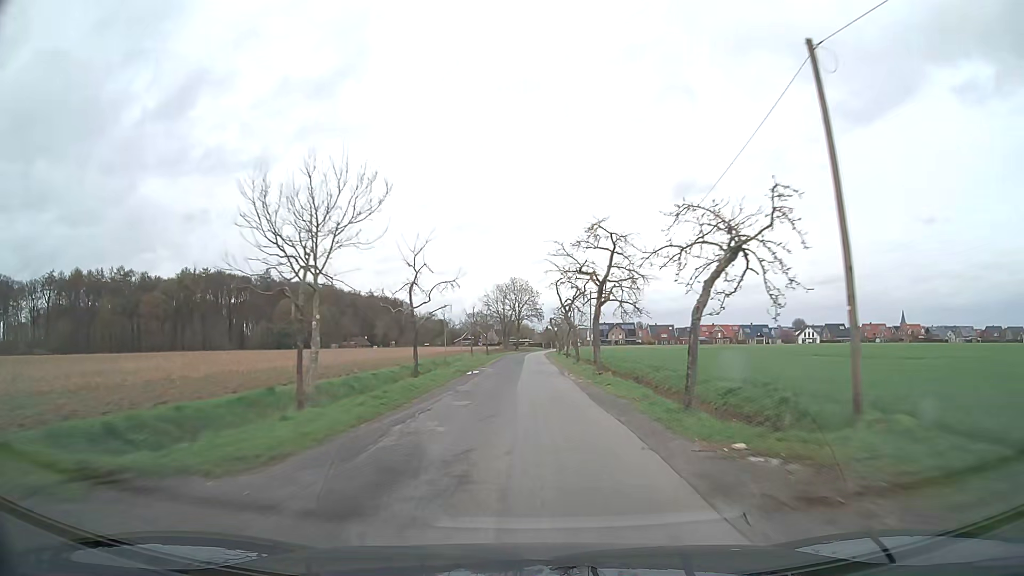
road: unclassified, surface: asphalt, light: Day
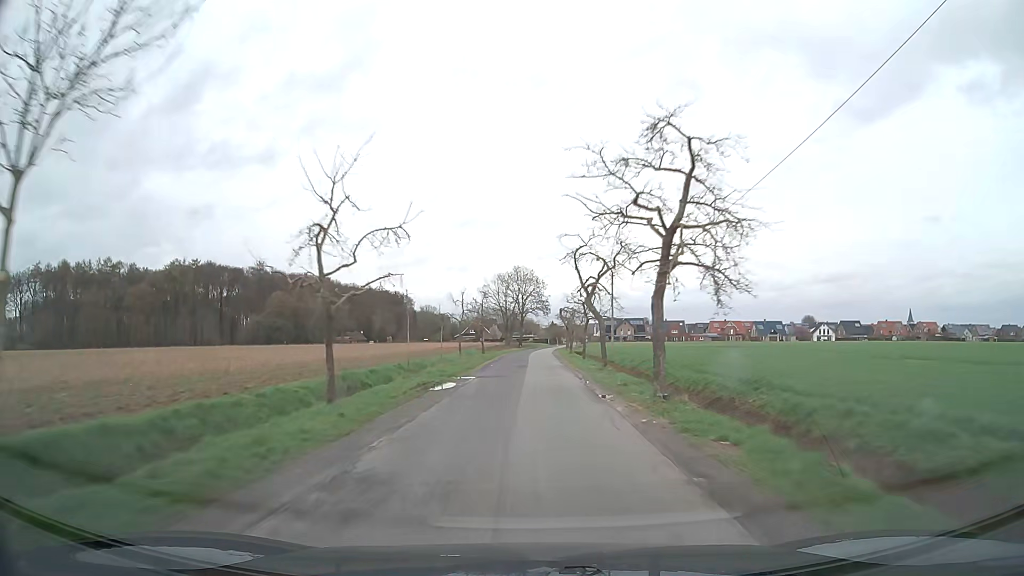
(0.0, +12.2) m; 0°
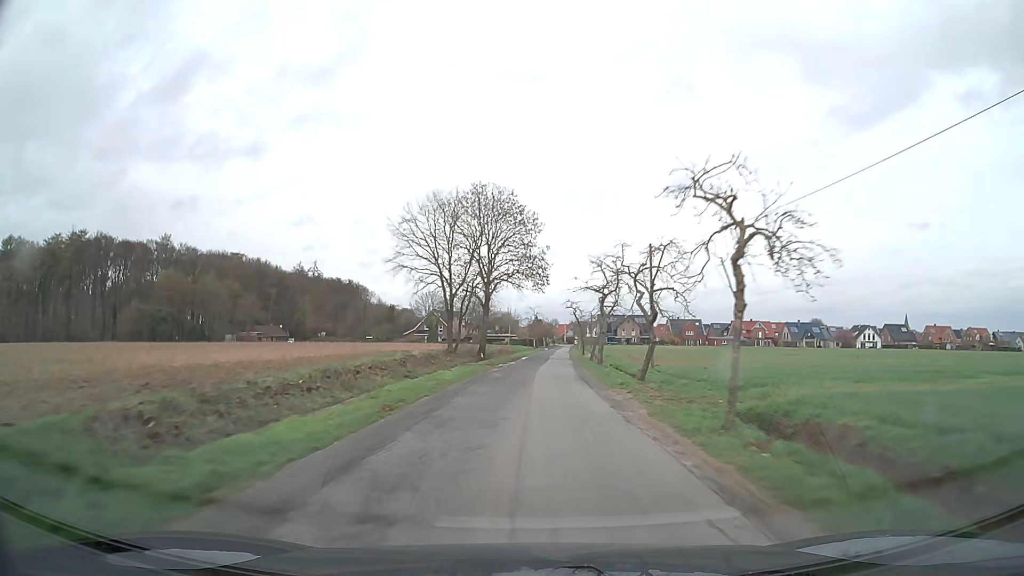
(+0.3, +60.1) m; +2°
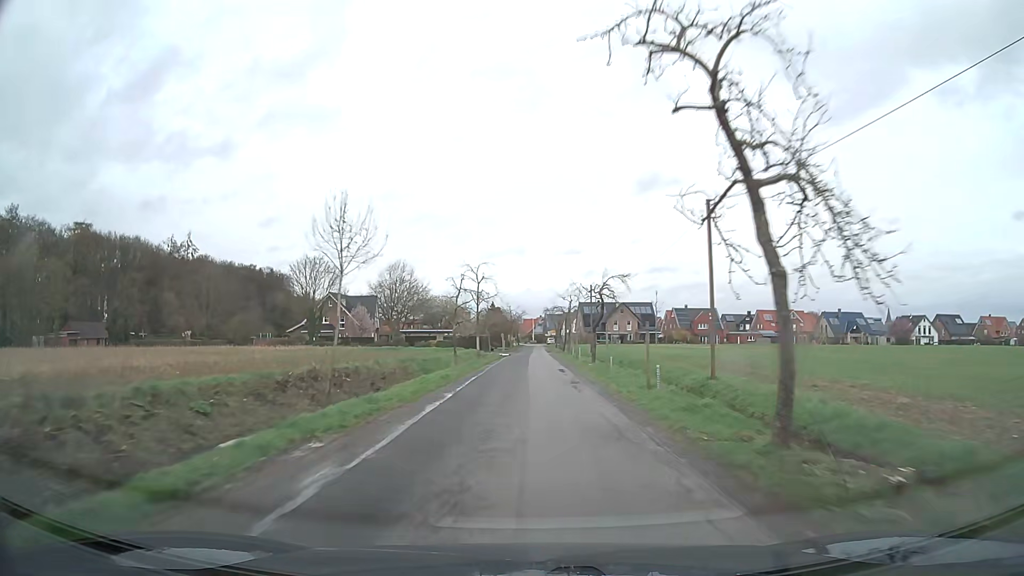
(+2.1, +59.7) m; +3°
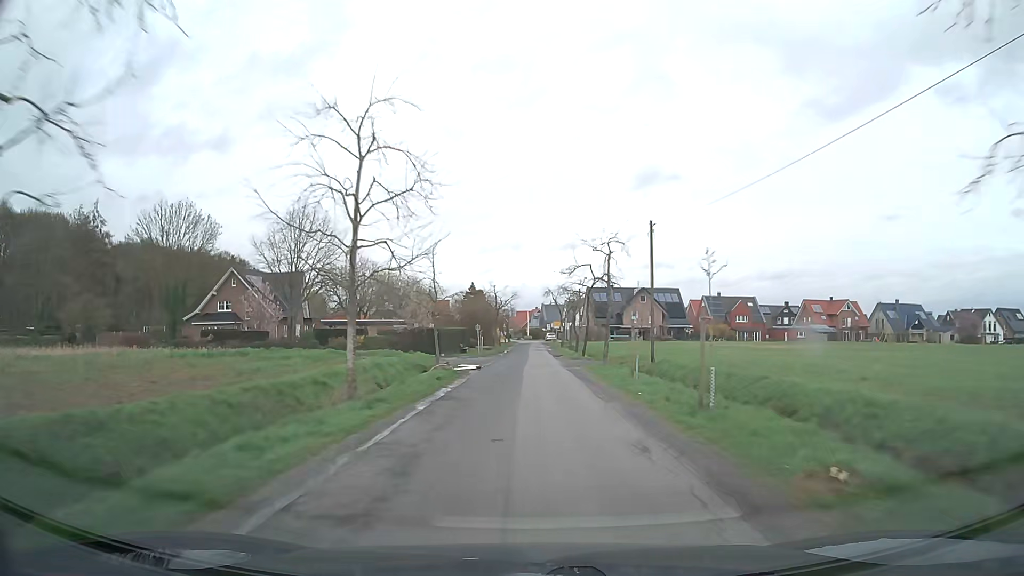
(+0.2, +34.4) m; +1°
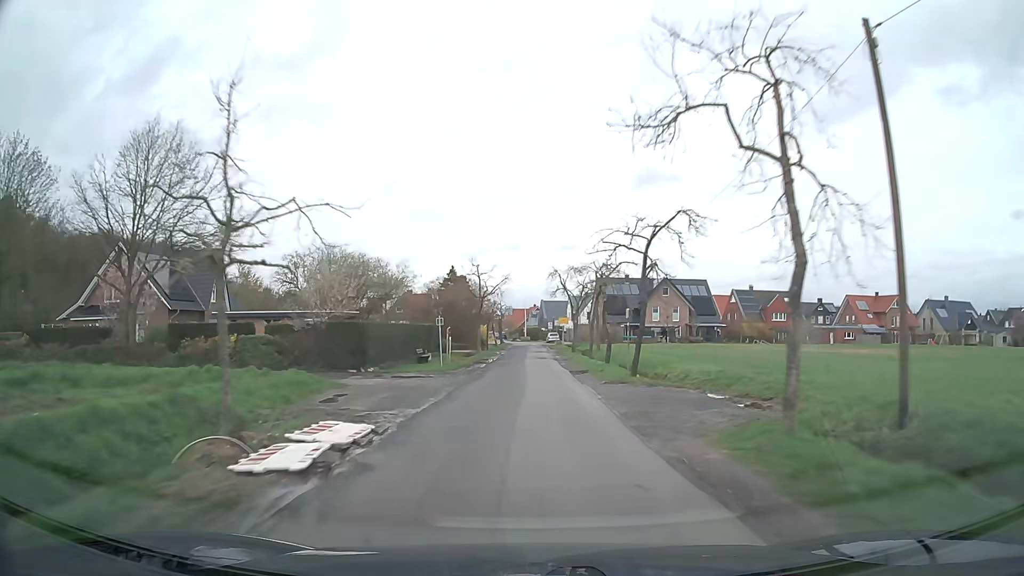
(+0.1, +21.6) m; 0°
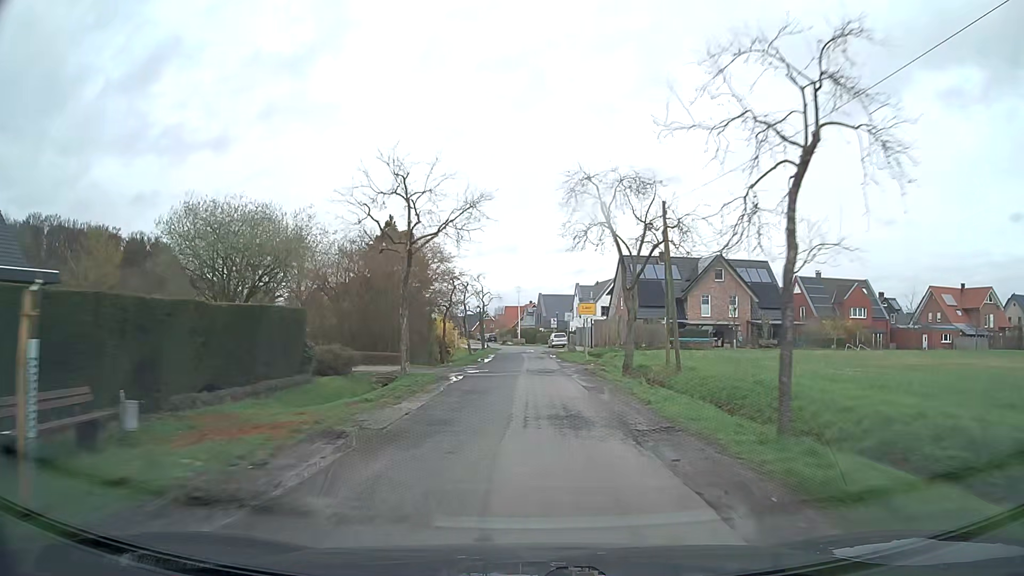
(+0.1, +29.7) m; +1°
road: residential
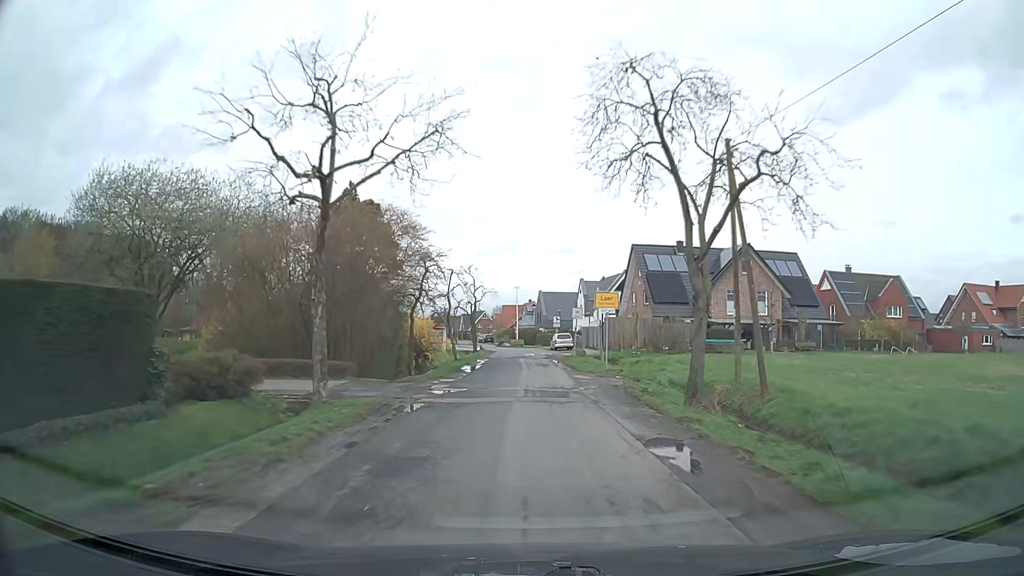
(0.0, +9.0) m; 0°
